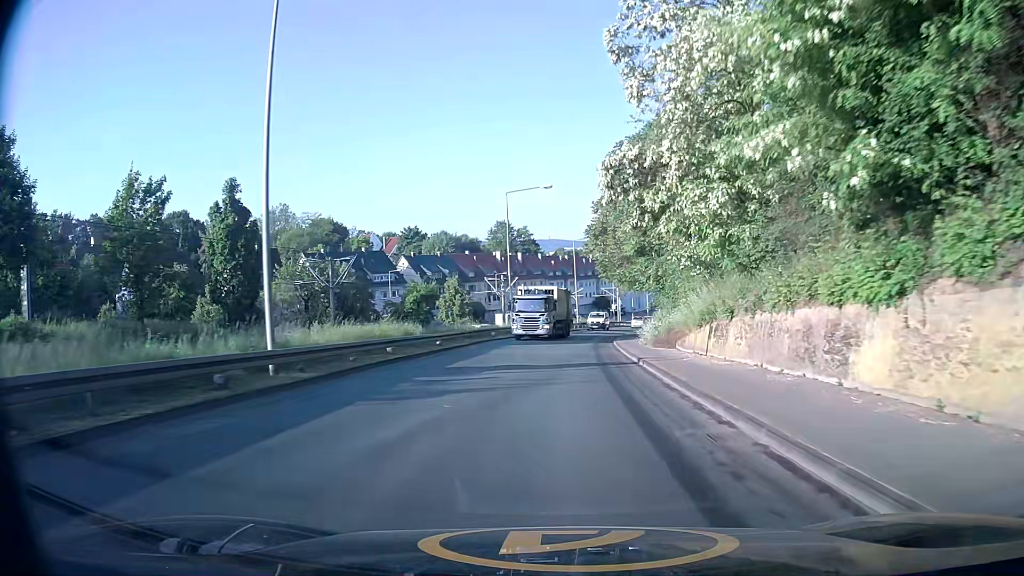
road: tertiary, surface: asphalt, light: Day
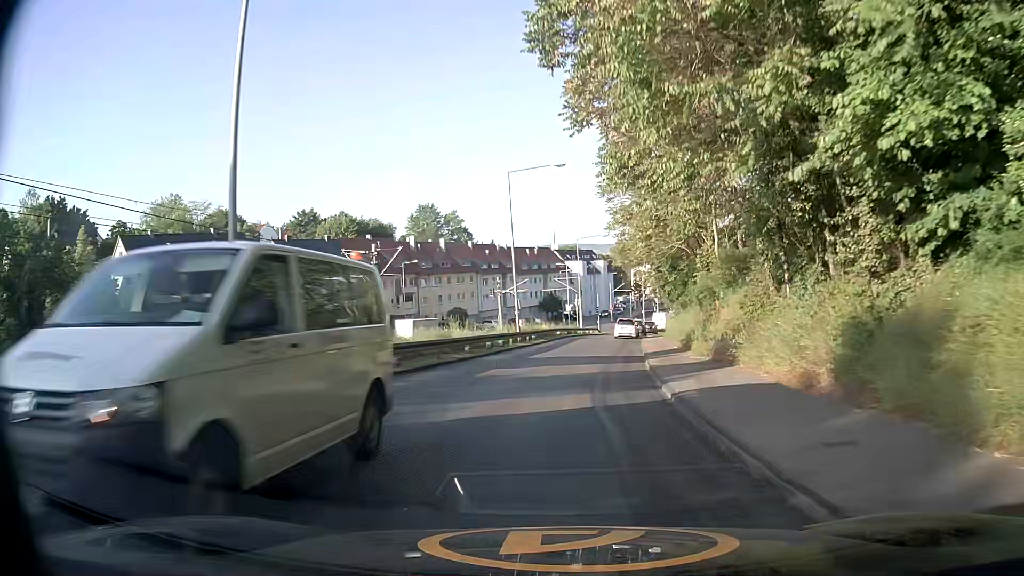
(+1.5, +37.2) m; +5°
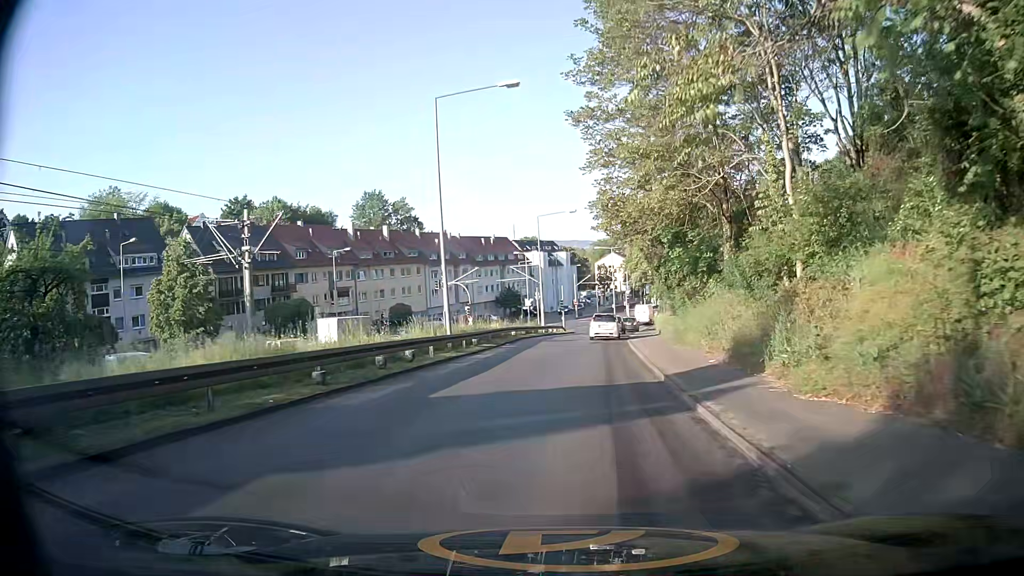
(+0.4, +13.2) m; +4°
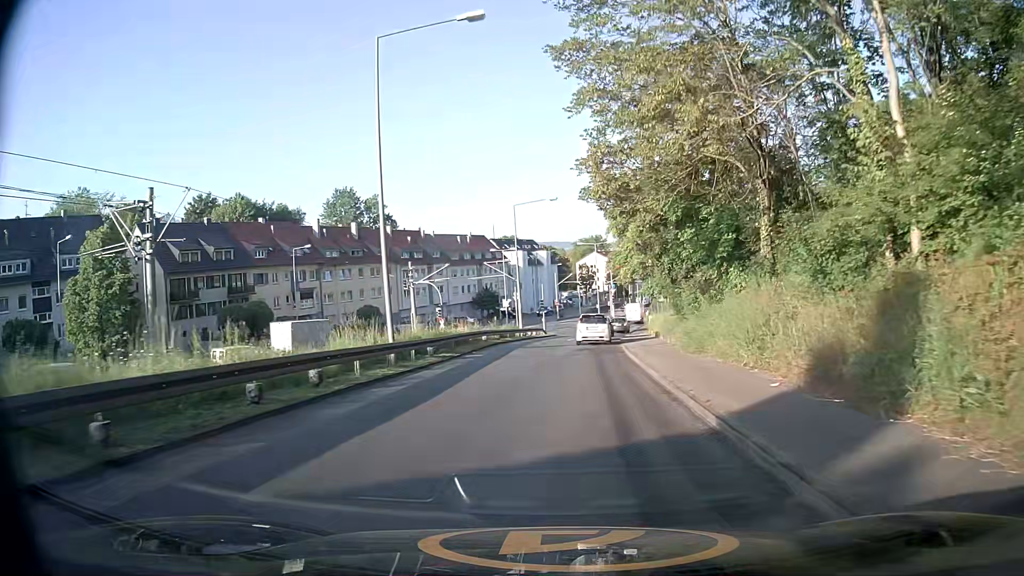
(0.0, +6.4) m; +2°
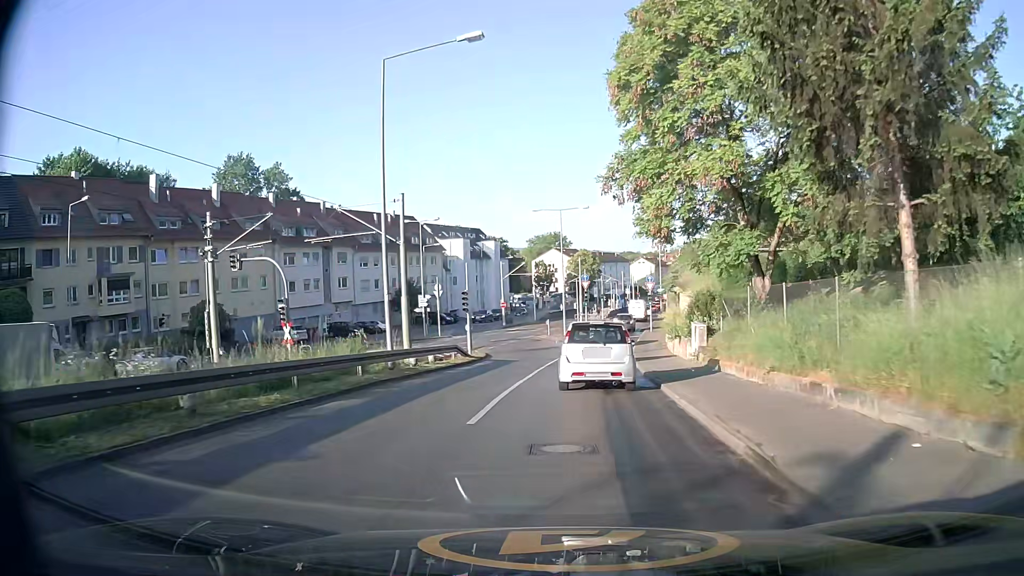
(+0.9, +30.4) m; +3°
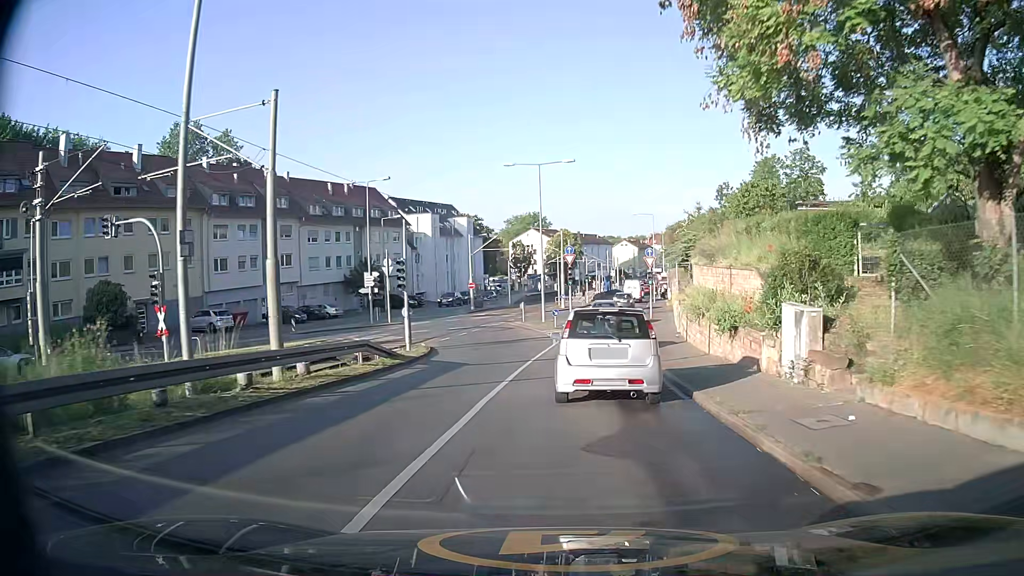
(+0.2, +11.2) m; +2°
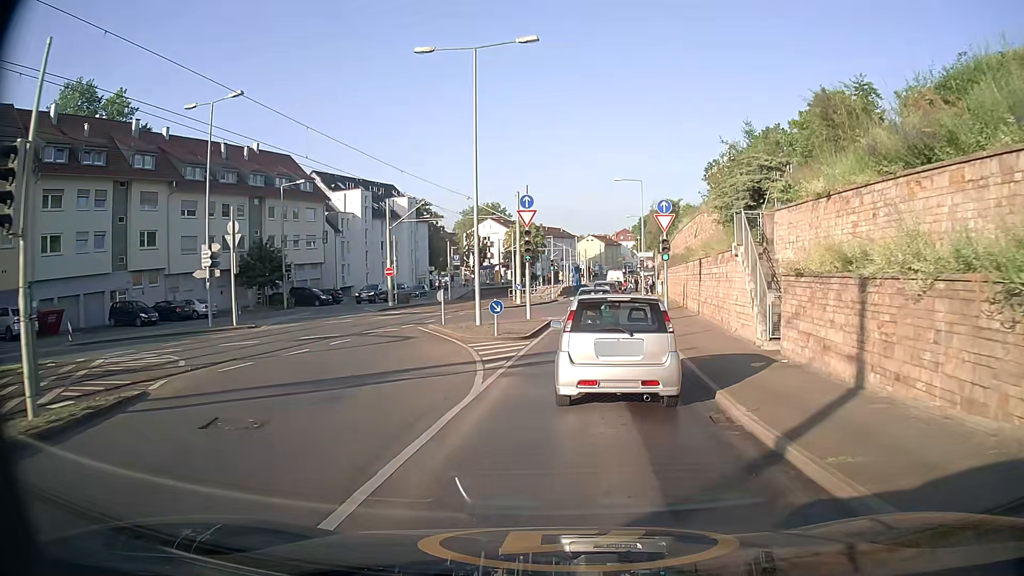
(+0.7, +19.2) m; +4°
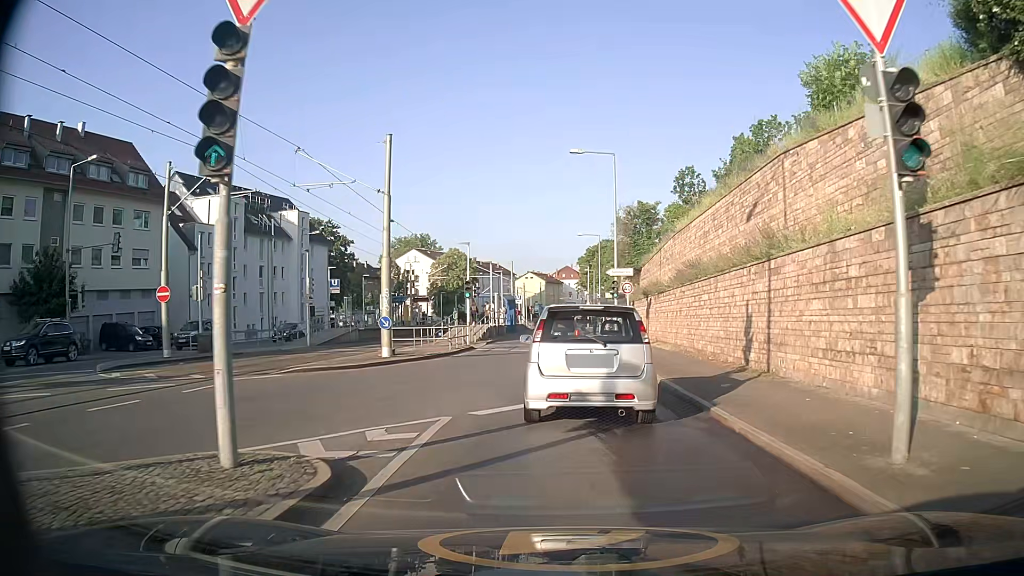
(+1.0, +22.1) m; +5°
(0, +10) (0, +20) (0, +30) (0, +40) (+1, +50) (+1, +60) (+1, +70) (+1, +80) (+1, +90) (+2, +100) m
